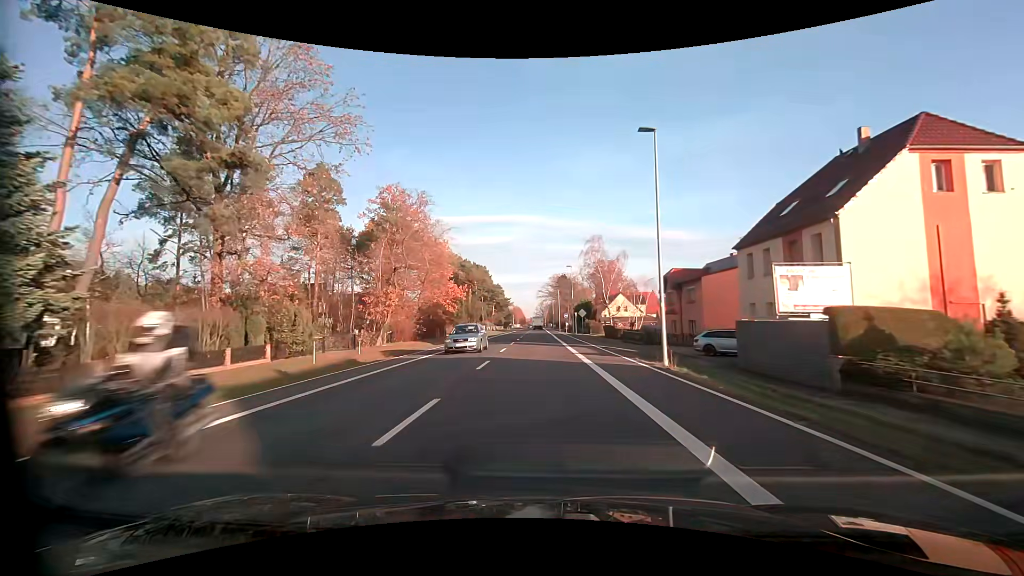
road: primary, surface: asphalt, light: Day
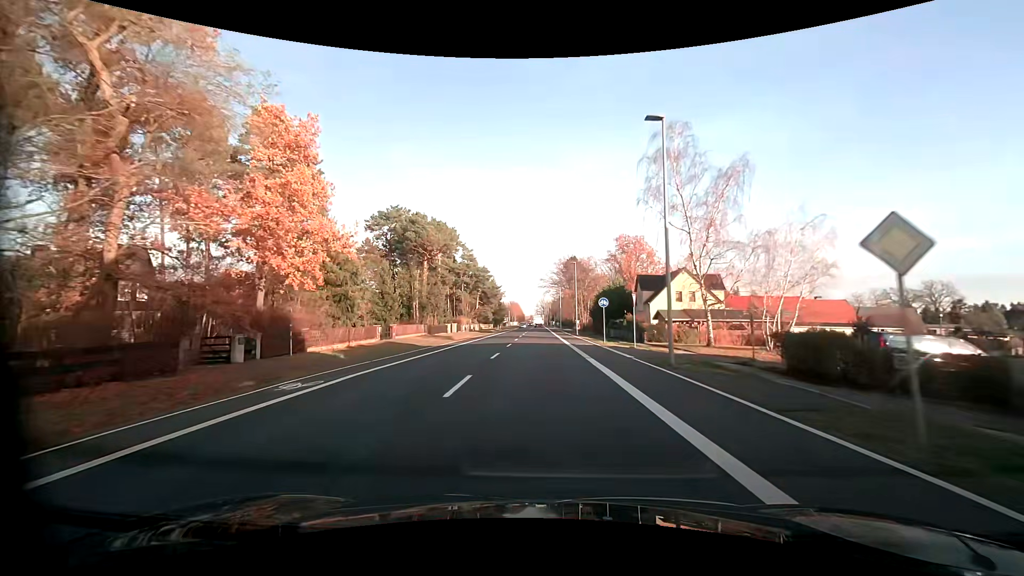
(-0.1, +42.0) m; 0°
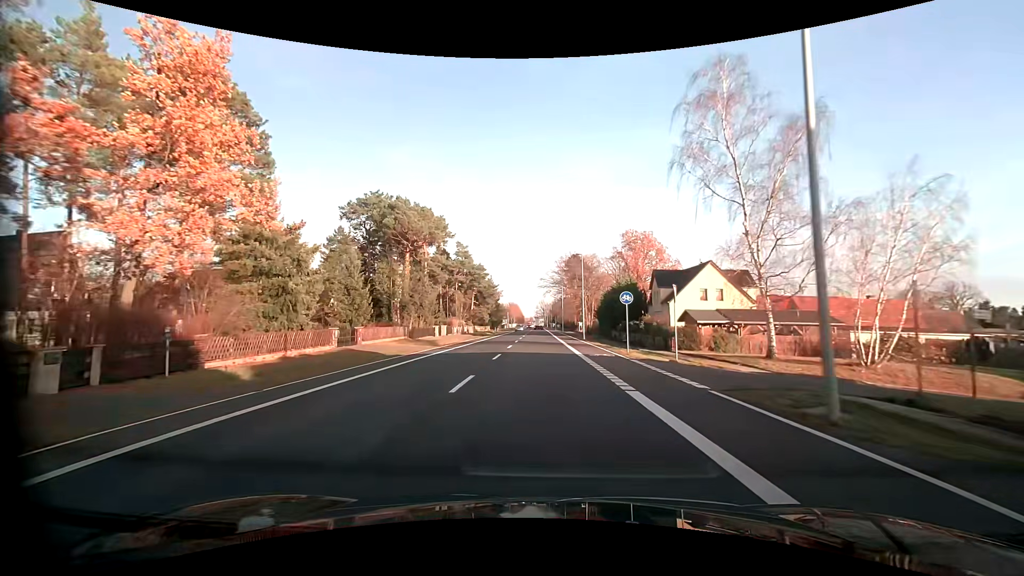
(0.0, +8.4) m; 0°
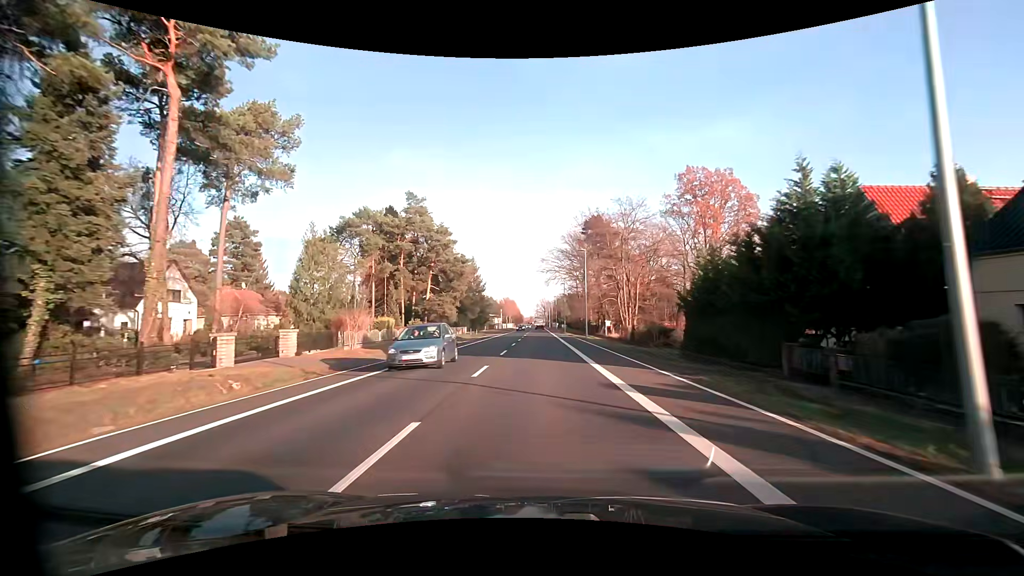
(-0.1, +42.3) m; 0°
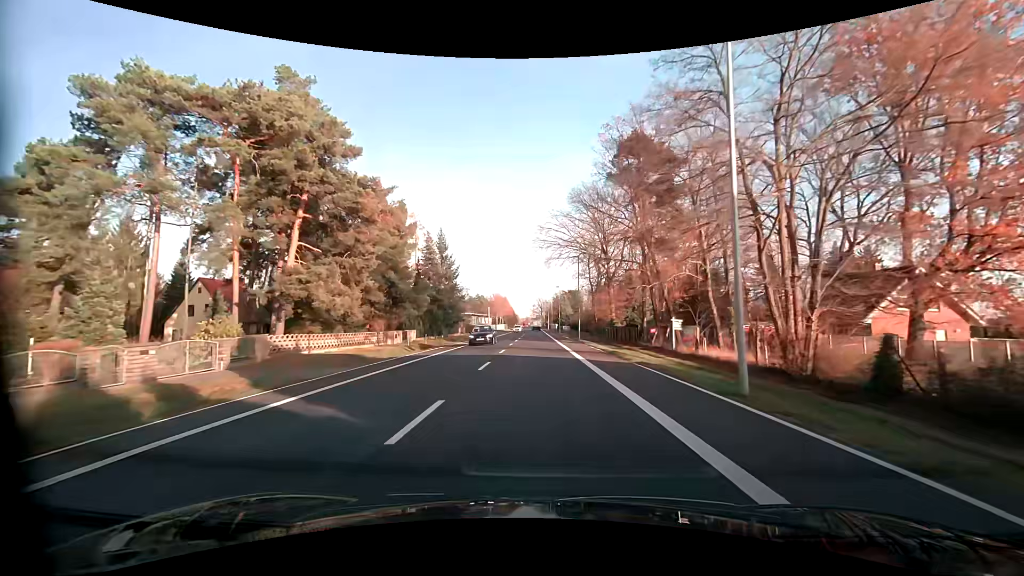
(+0.1, +34.3) m; 0°
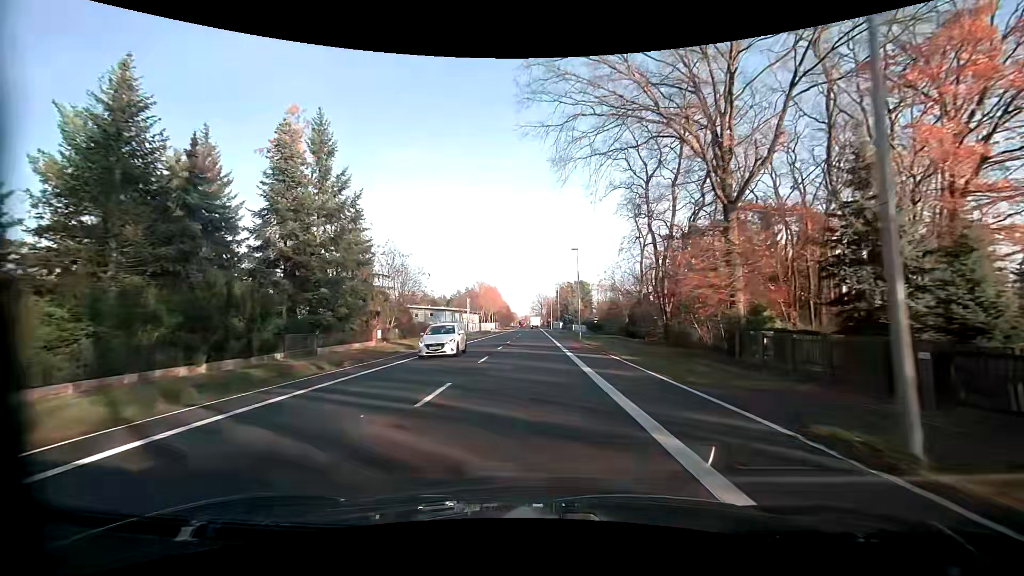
(+0.1, +43.0) m; 0°
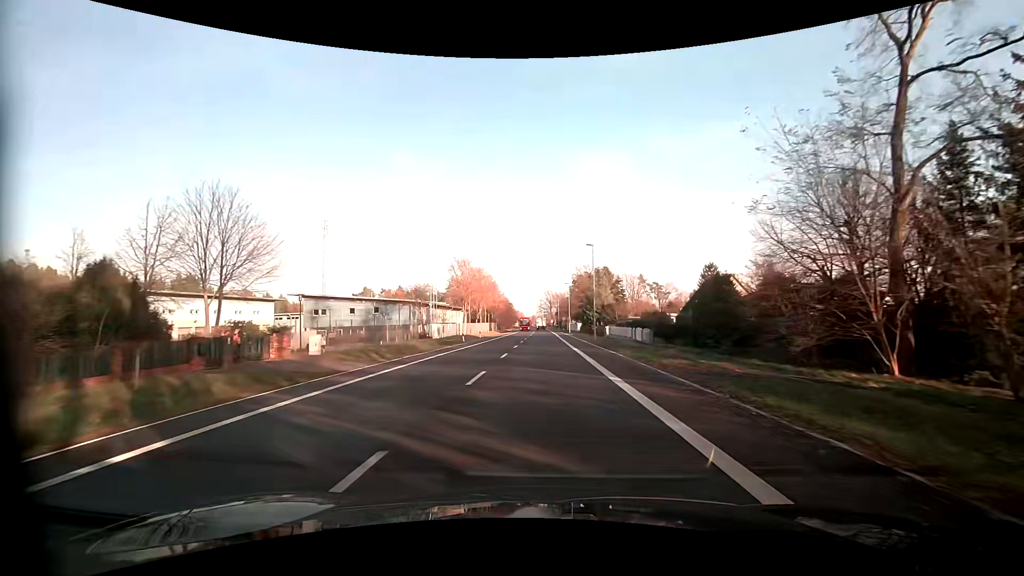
(-0.3, +42.4) m; -1°
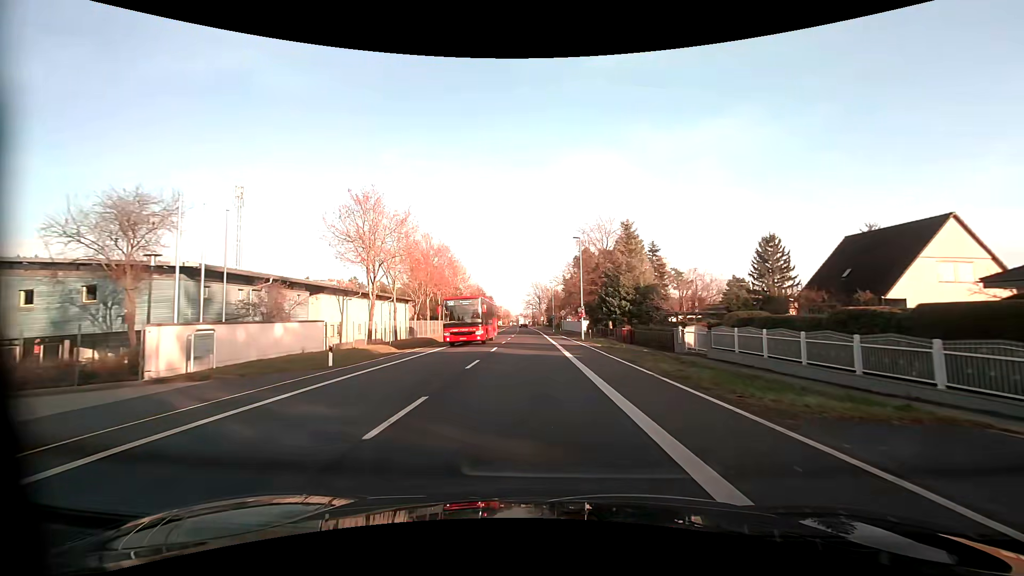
(+0.6, +41.4) m; +1°
(0, +10) (0, +20) (0, +30) (0, +40) (-1, +50) (-1, +60) (-1, +70) (-2, +80) (-2, +90) (-2, +100) m
